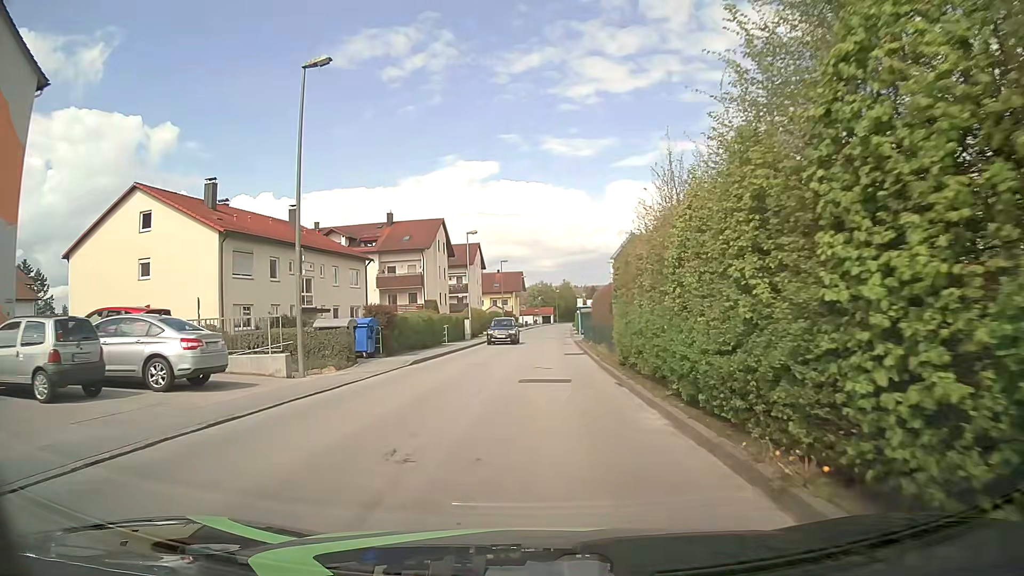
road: unclassified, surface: asphalt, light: Day
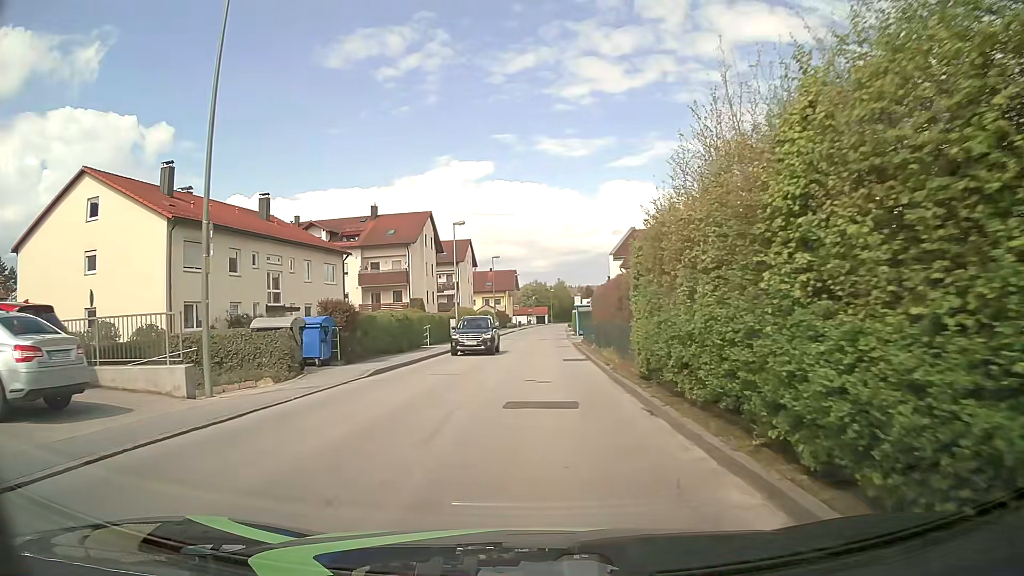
(0.0, +4.8) m; +1°
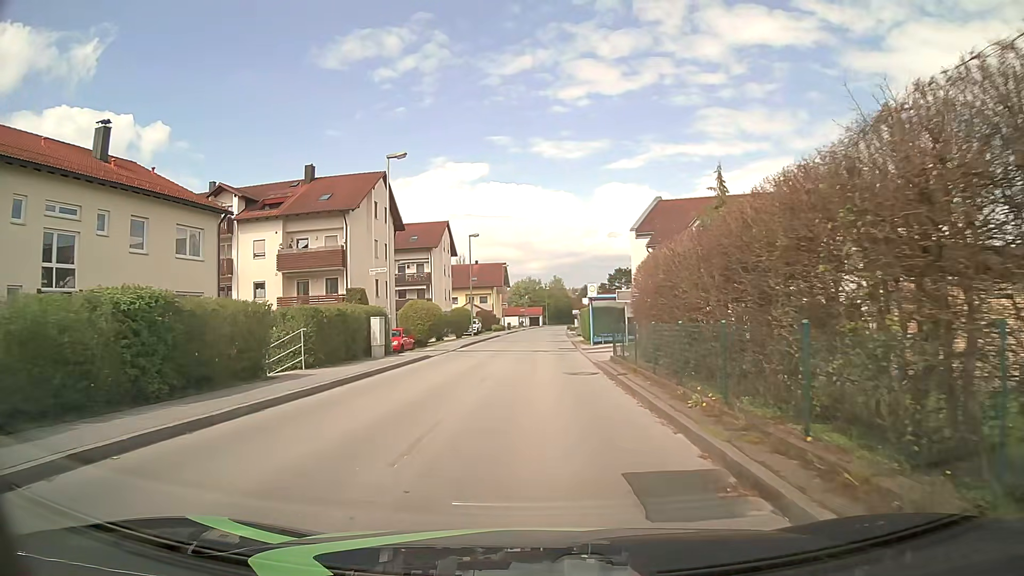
(+0.1, +19.2) m; 0°
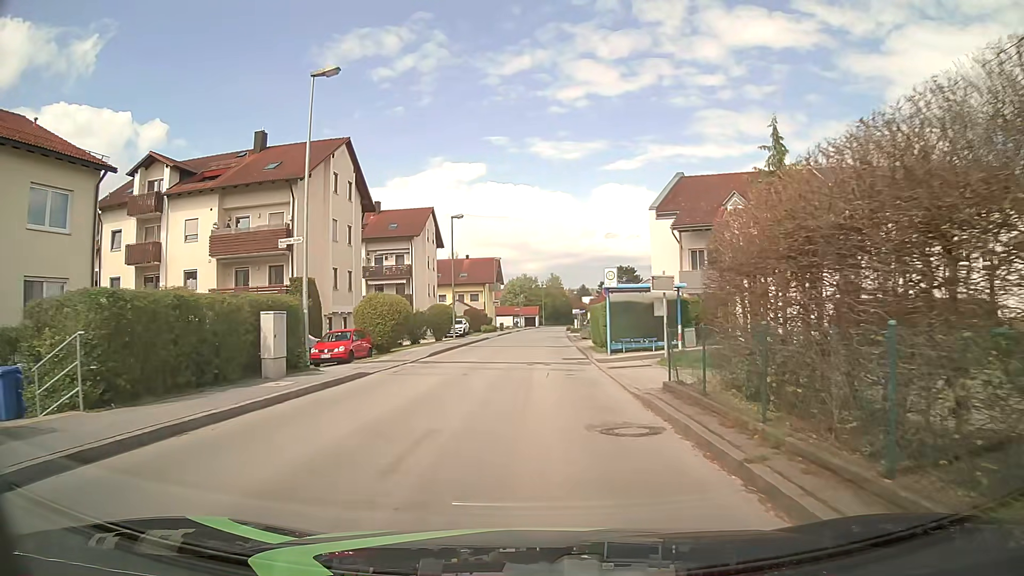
(+0.1, +9.6) m; +1°
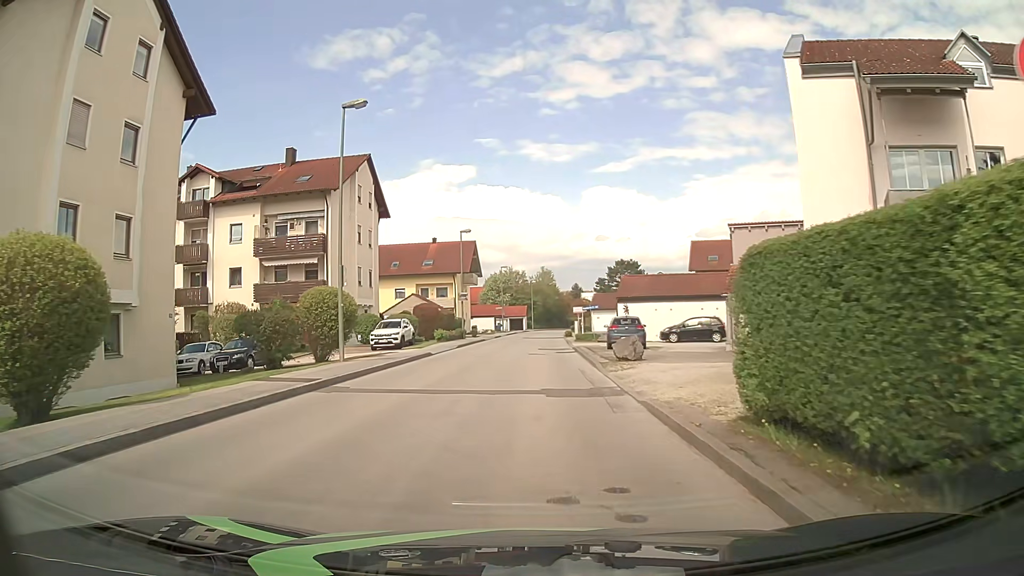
(+0.2, +23.9) m; +1°
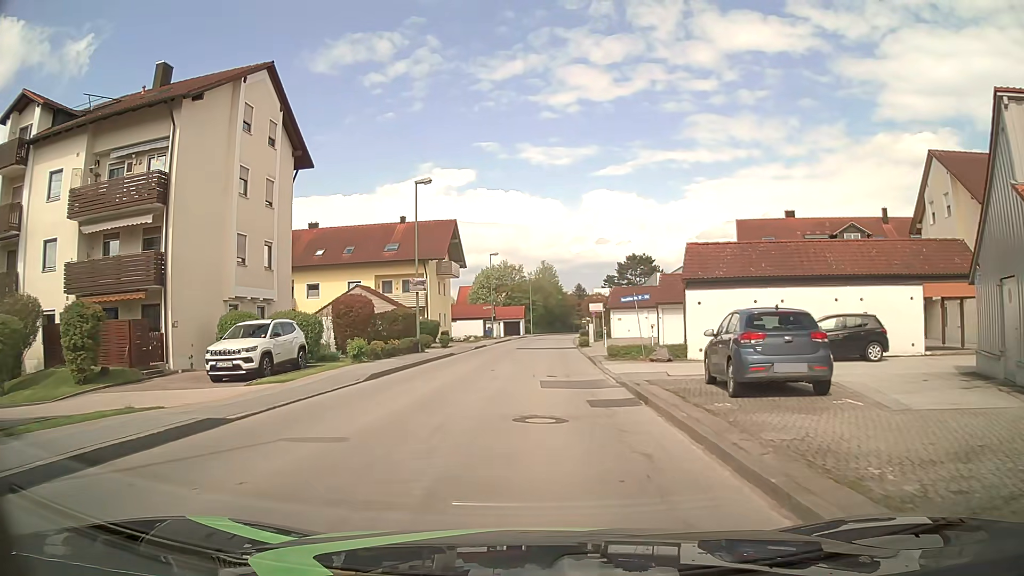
(-0.1, +19.1) m; 0°
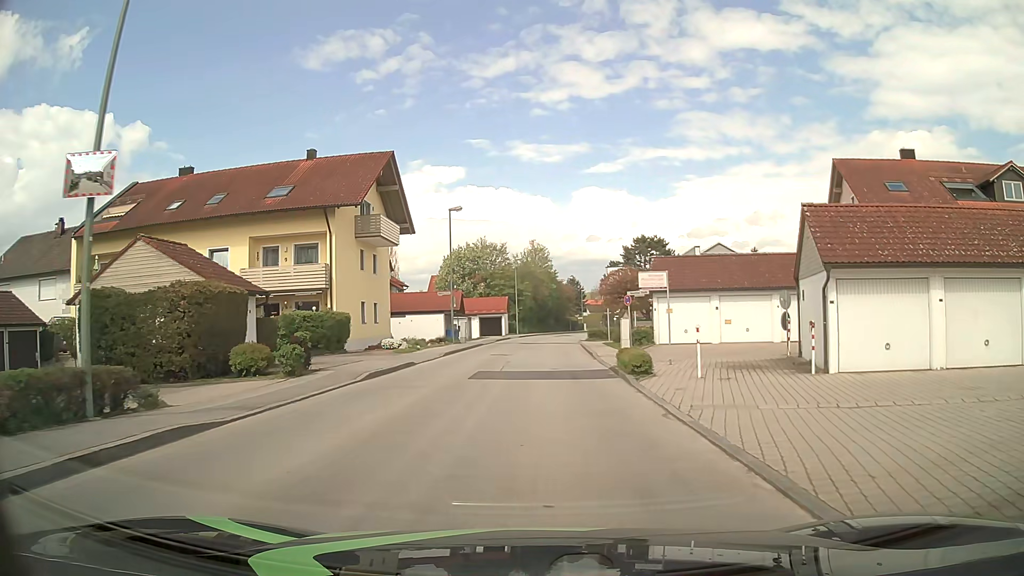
(+0.2, +23.9) m; +1°
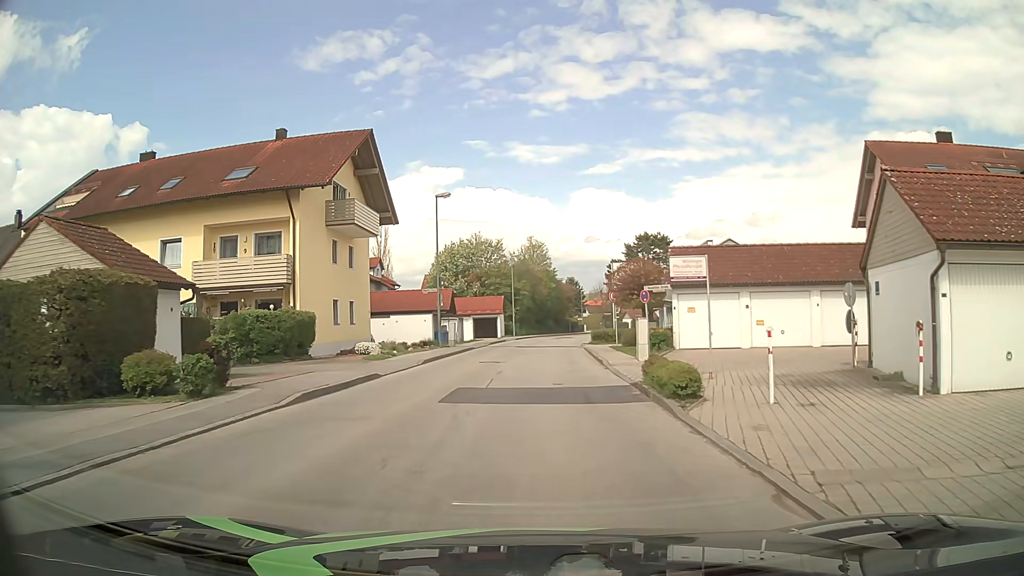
(0.0, +4.8) m; 0°
(0, +10) (0, +20) (+1, +30) (+1, +40) (+2, +50) (+3, +60) (+5, +70) (+7, +79) (+10, +89) (+12, +99) m
